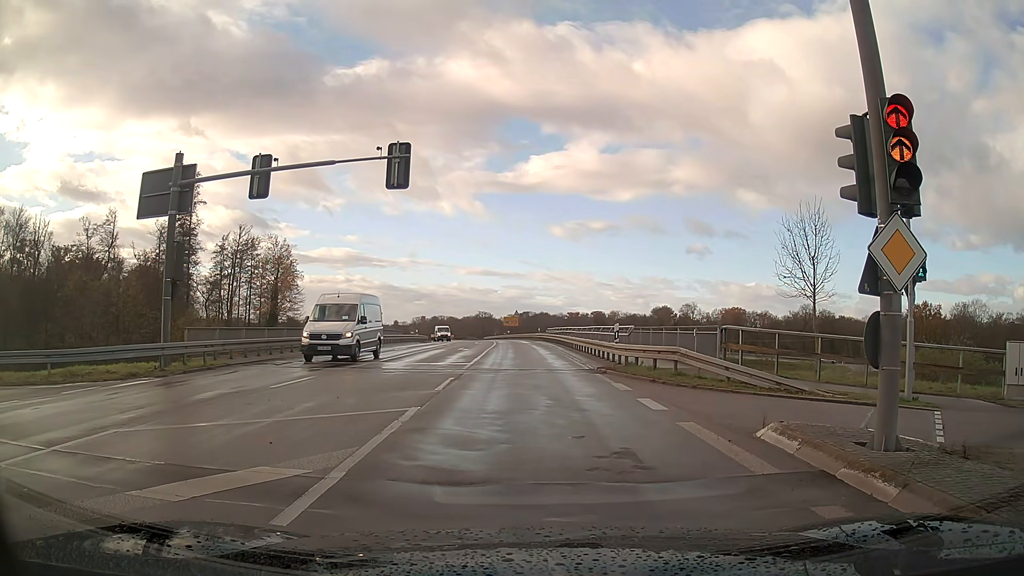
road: secondary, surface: asphalt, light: Day
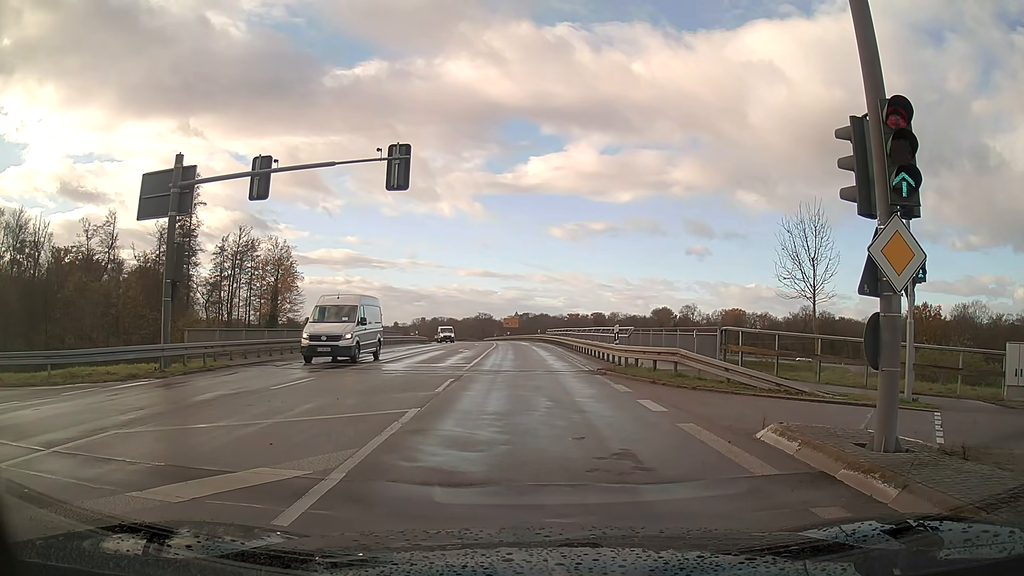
(0.0, 0.0) m; 0°
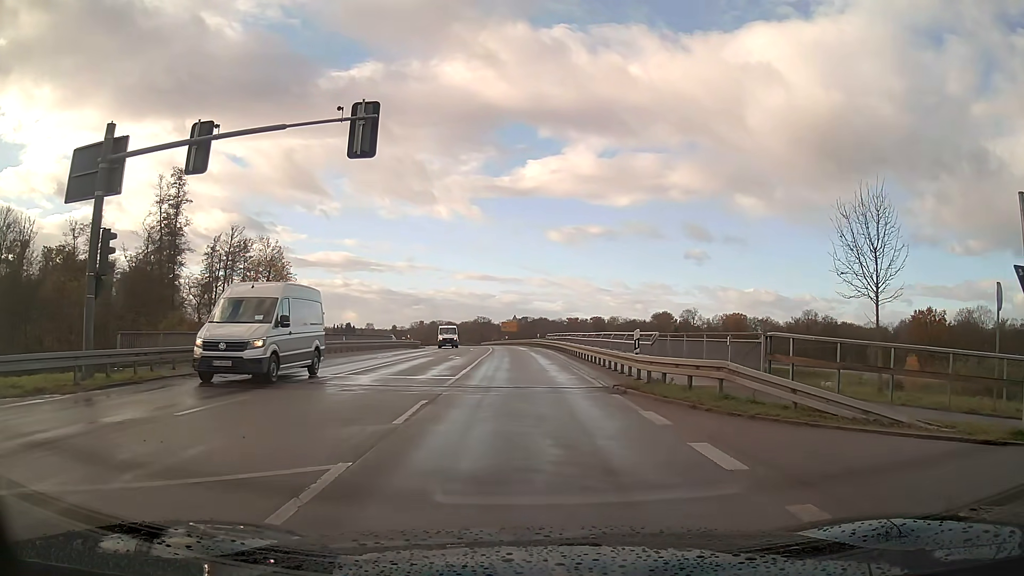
(+0.1, +4.4) m; +1°
(0, +10) (0, +20) (0, +30) (-1, +40) (-1, +50) (-2, +60) (-3, +70) (-4, +80) (-5, +90) (-7, +100) m
